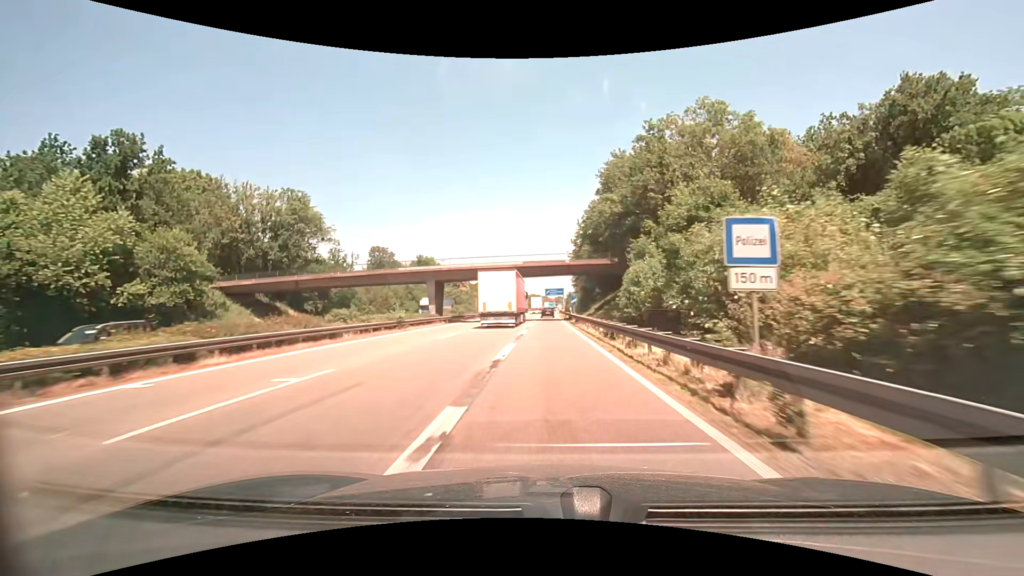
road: motorway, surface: asphalt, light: Day
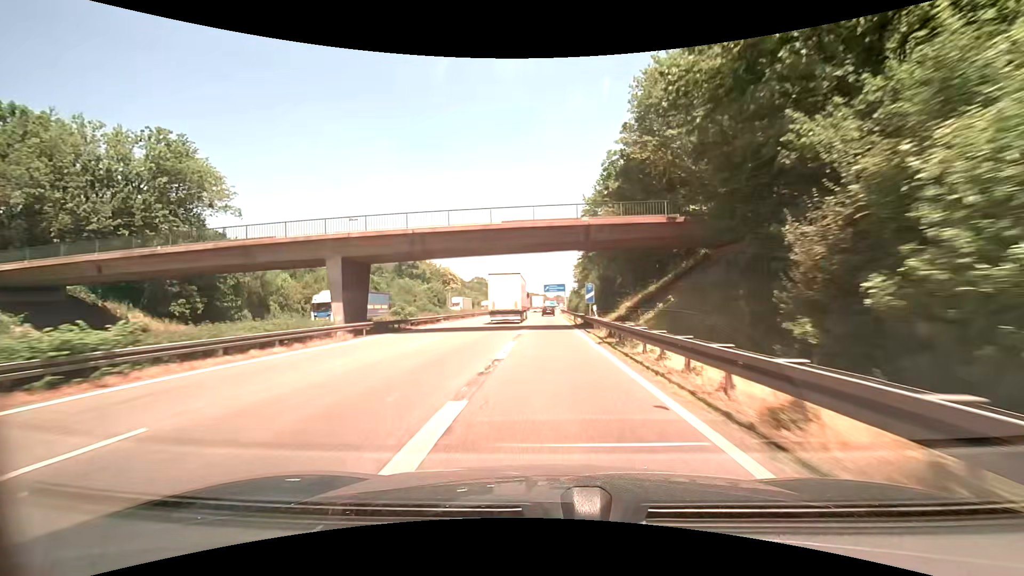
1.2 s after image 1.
(0.0, +23.8) m; 0°
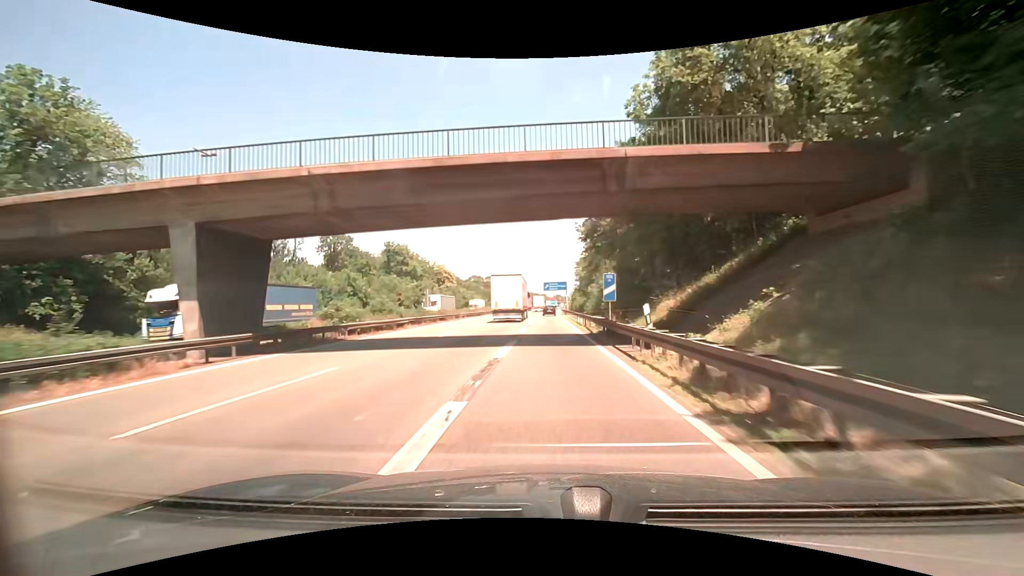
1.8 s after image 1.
(0.0, +12.1) m; 0°
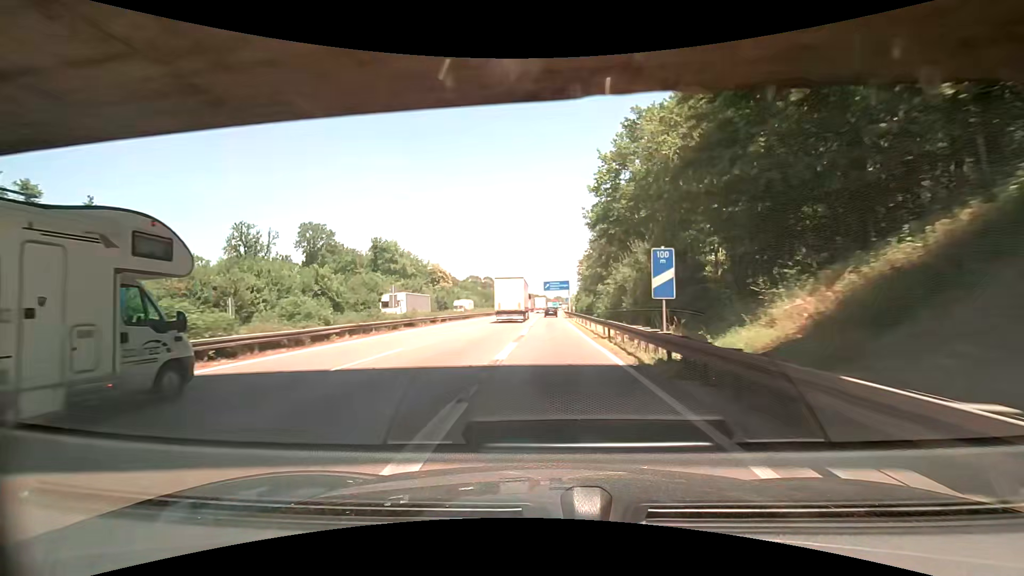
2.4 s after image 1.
(-0.1, +12.2) m; 0°
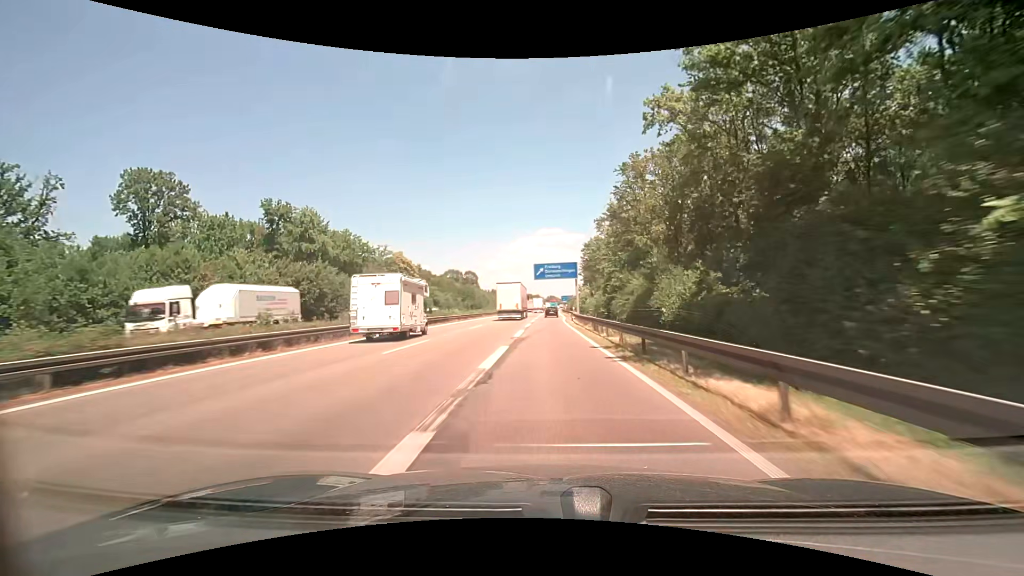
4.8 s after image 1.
(+0.1, +49.6) m; +1°
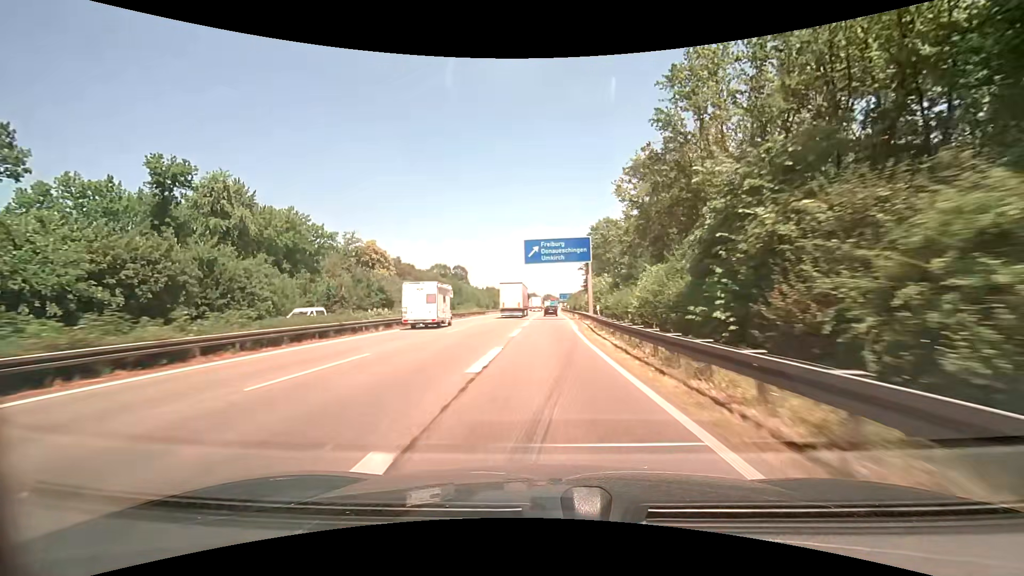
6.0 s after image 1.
(+0.1, +25.2) m; 0°
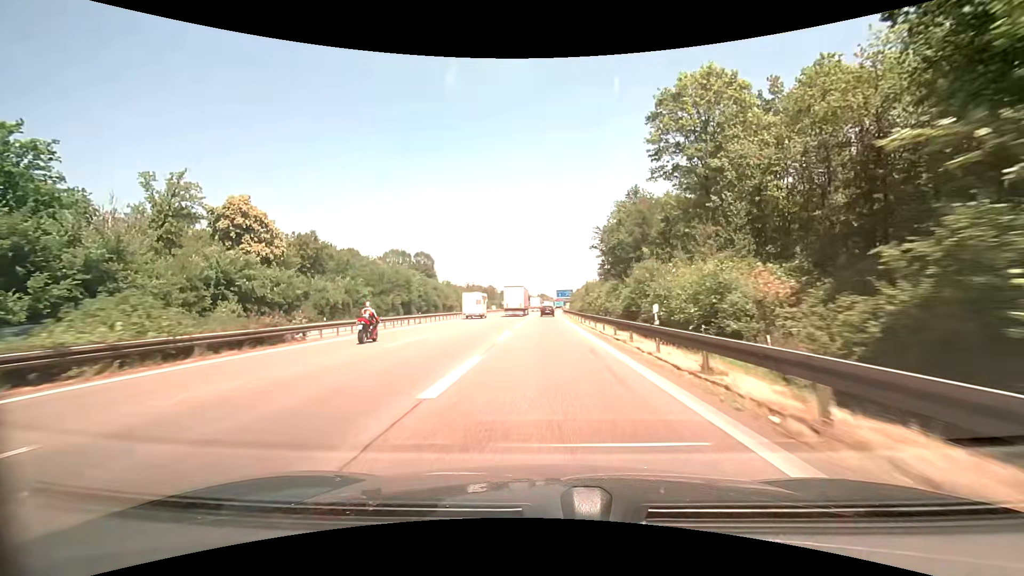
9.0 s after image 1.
(+0.3, +63.1) m; 0°
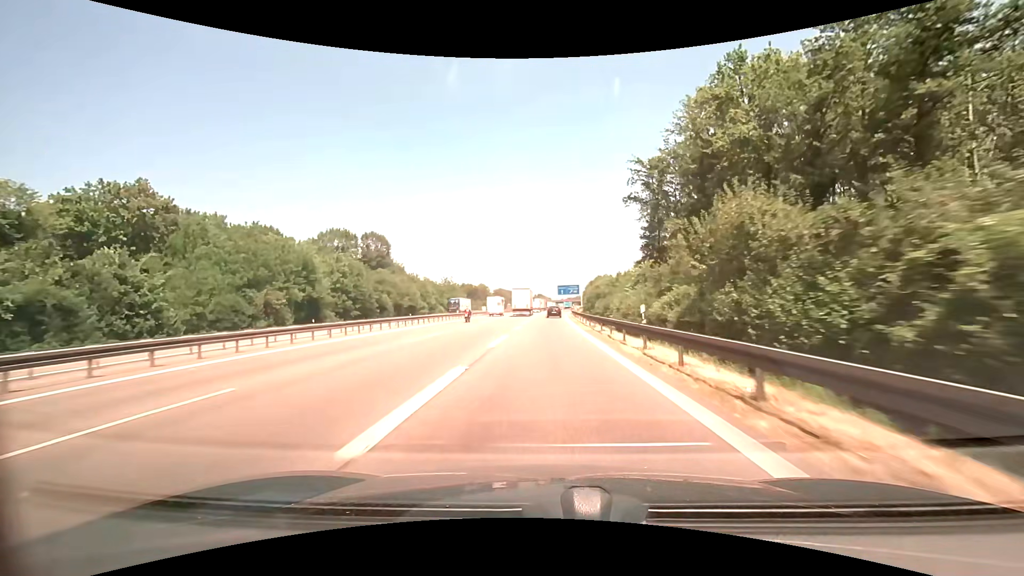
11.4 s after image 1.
(+0.3, +50.8) m; +1°
(0, +10) (0, +20) (0, +30) (0, +40) (0, +50) (+1, +60) (+1, +70) (+1, +80) (+2, +90) (+2, +100) m
